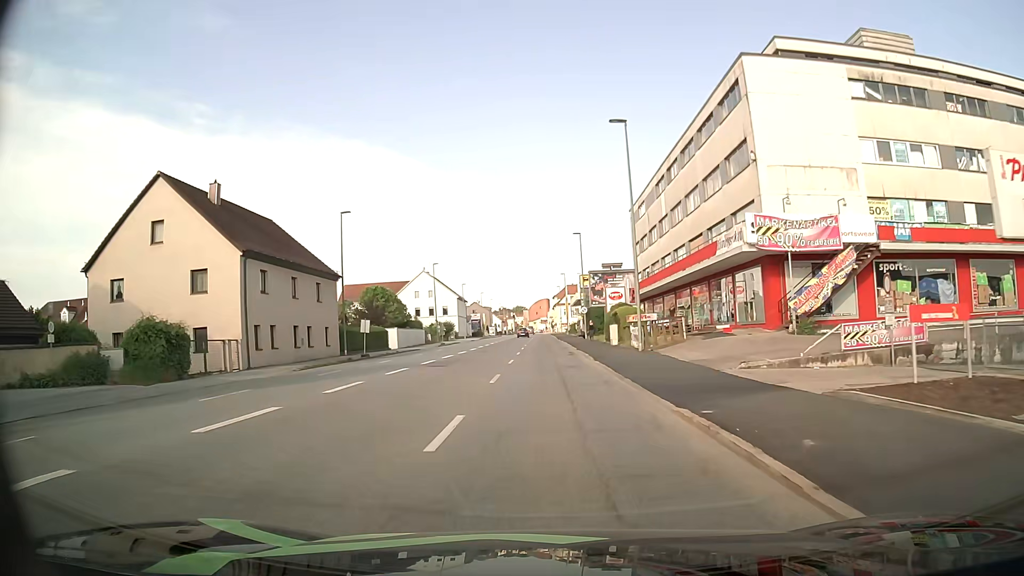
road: tertiary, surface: asphalt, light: Day
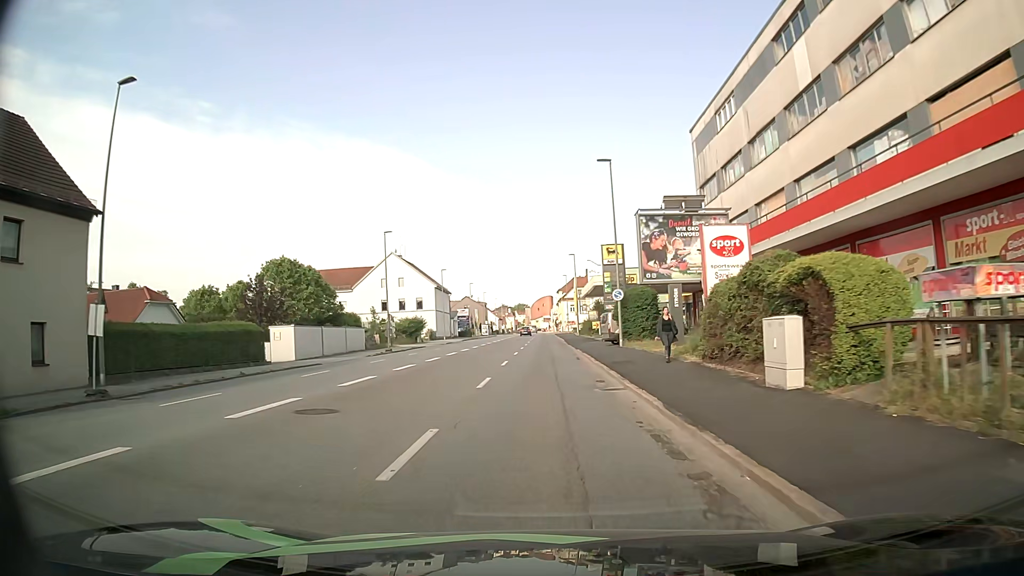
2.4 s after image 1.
(-0.2, +28.7) m; 0°
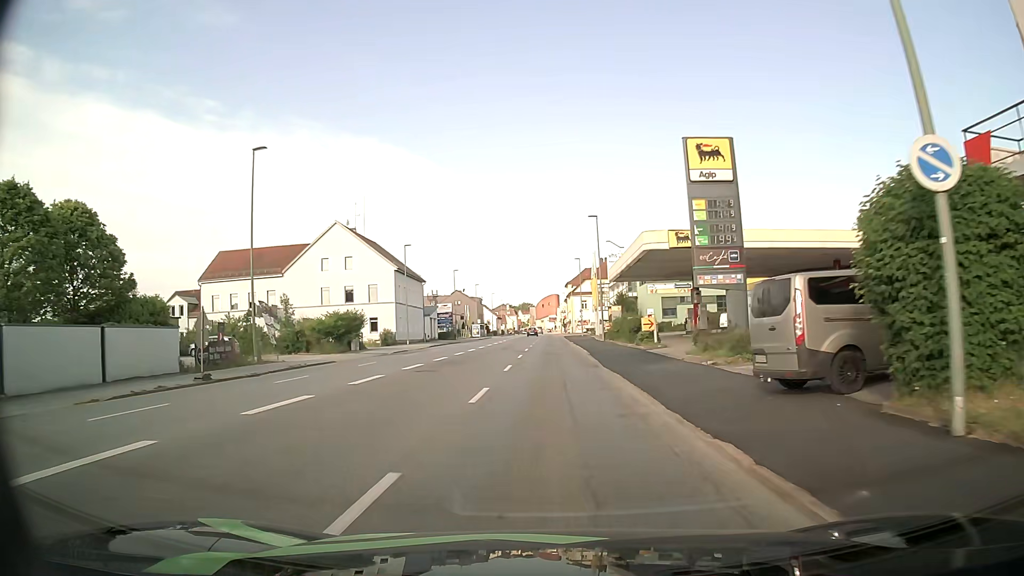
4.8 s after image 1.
(-0.1, +29.9) m; 0°
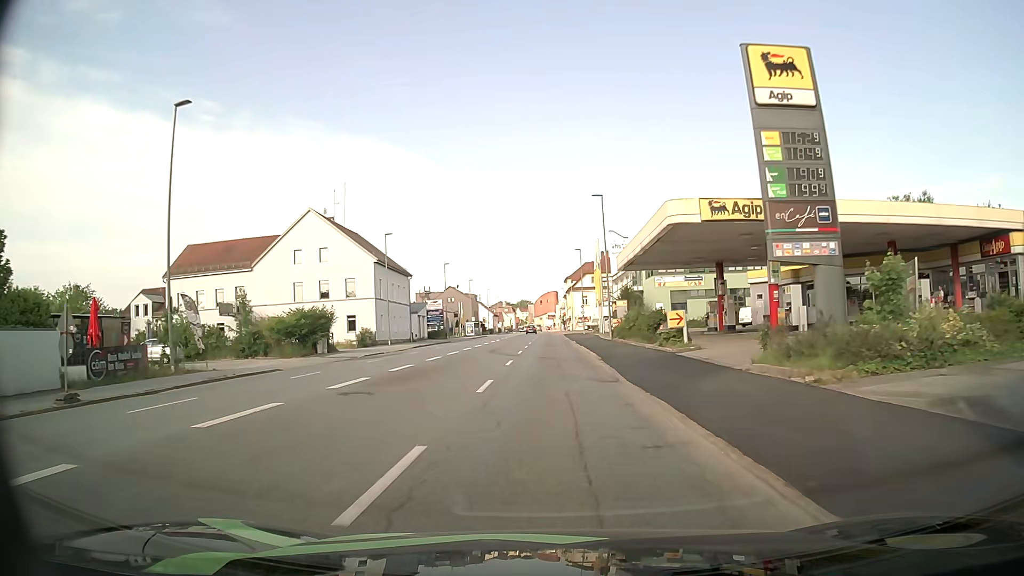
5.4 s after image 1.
(0.0, +7.7) m; 0°
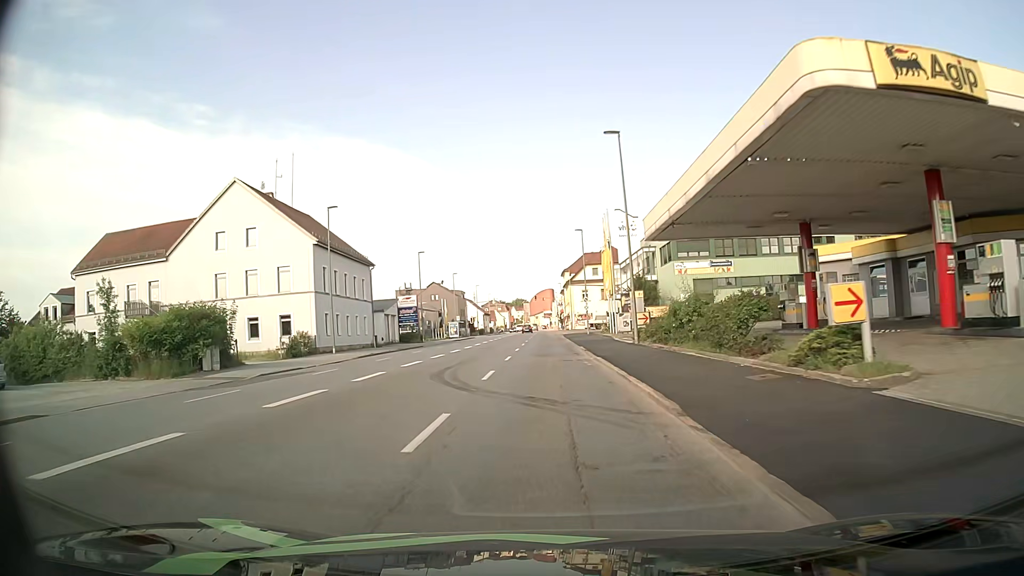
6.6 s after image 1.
(0.0, +15.5) m; +1°
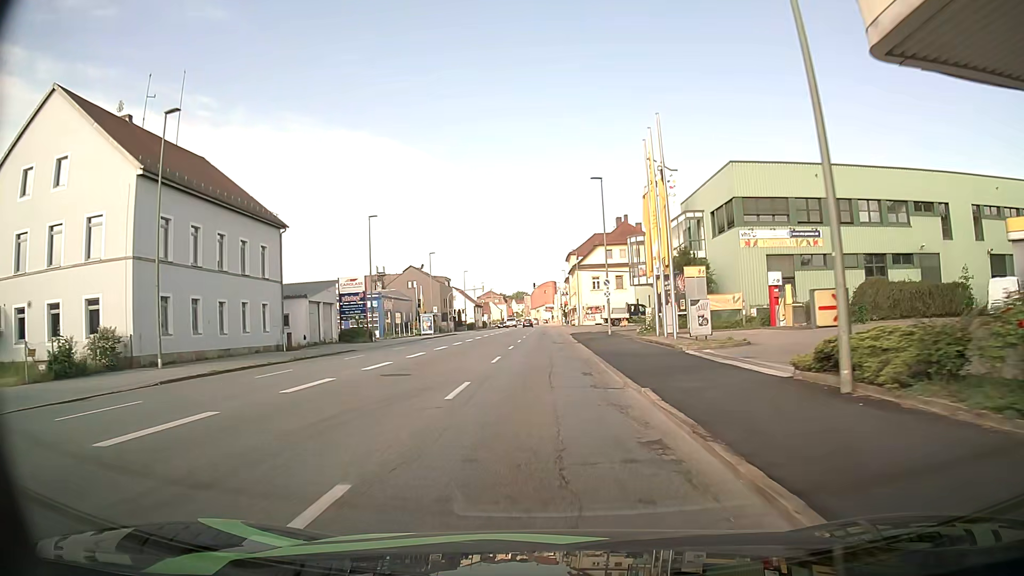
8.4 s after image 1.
(-0.1, +22.6) m; 0°
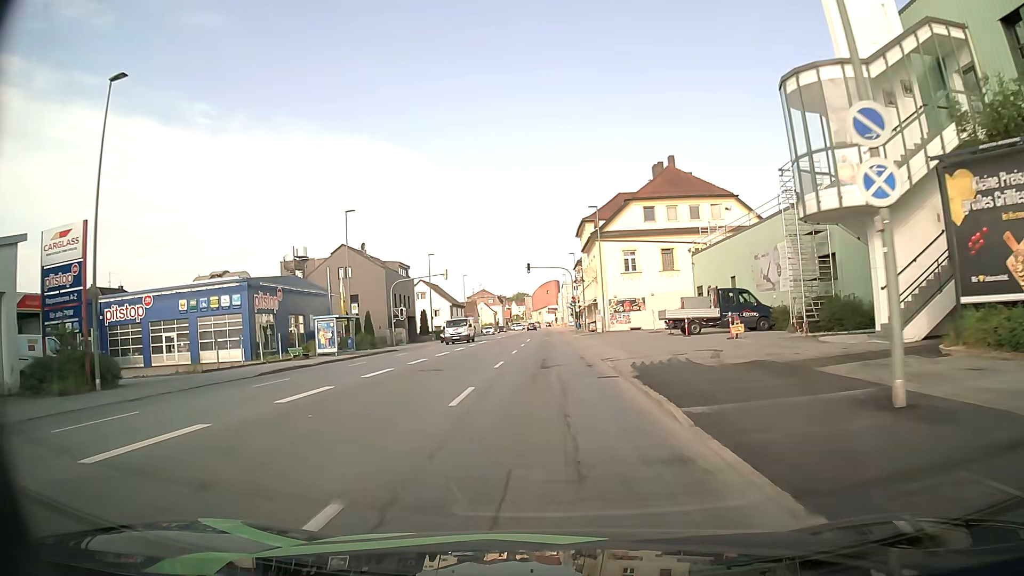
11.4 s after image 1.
(-0.2, +36.5) m; -1°
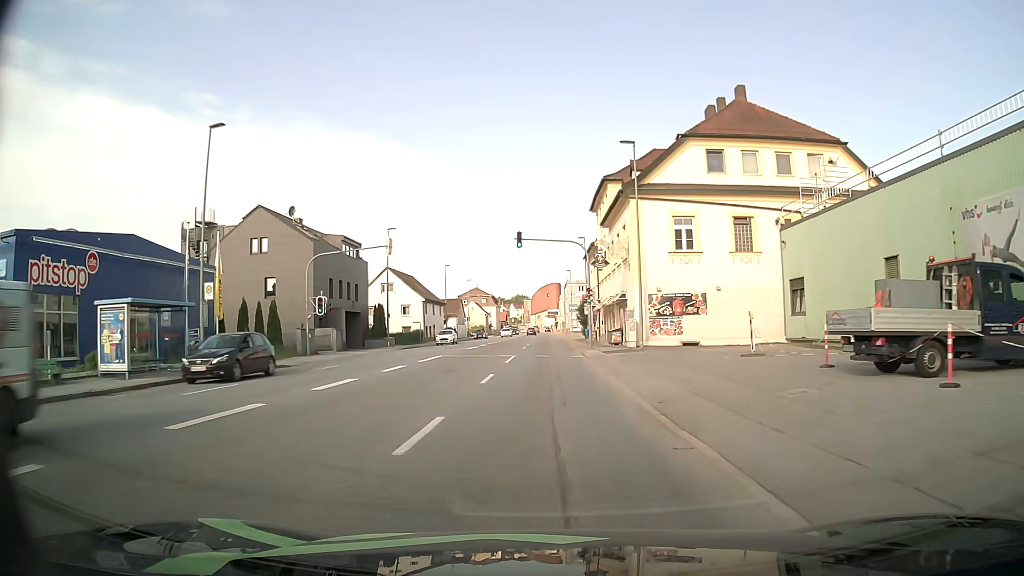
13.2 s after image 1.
(+0.1, +22.1) m; +1°
(0, +10) (0, +20) (0, +30) (0, +40) (0, +50) (0, +60) (-1, +70) (-1, +80) (-1, +90) (-1, +100) m
